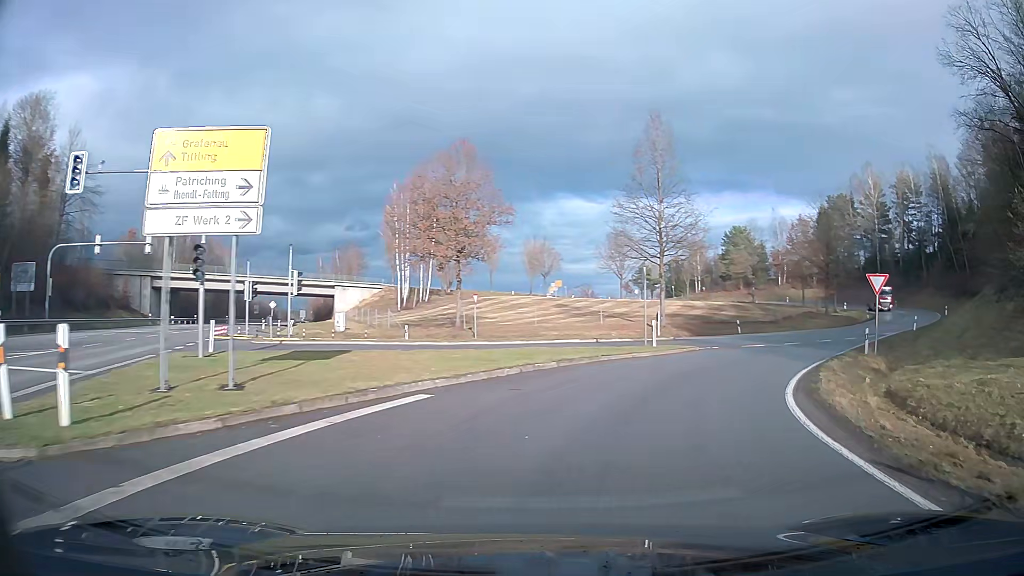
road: tertiary_link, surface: asphalt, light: Day
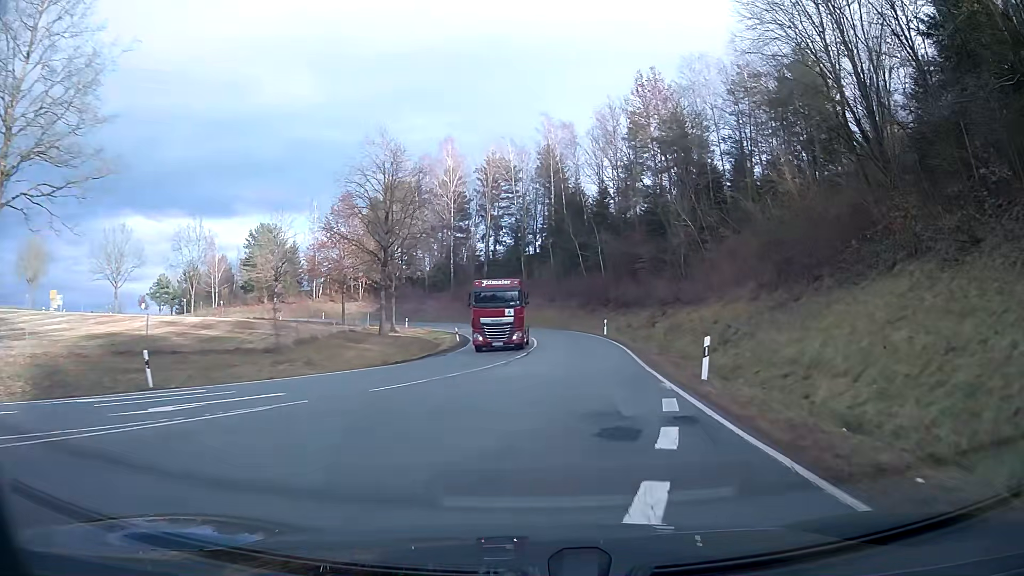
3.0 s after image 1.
(+12.8, +30.9) m; +37°
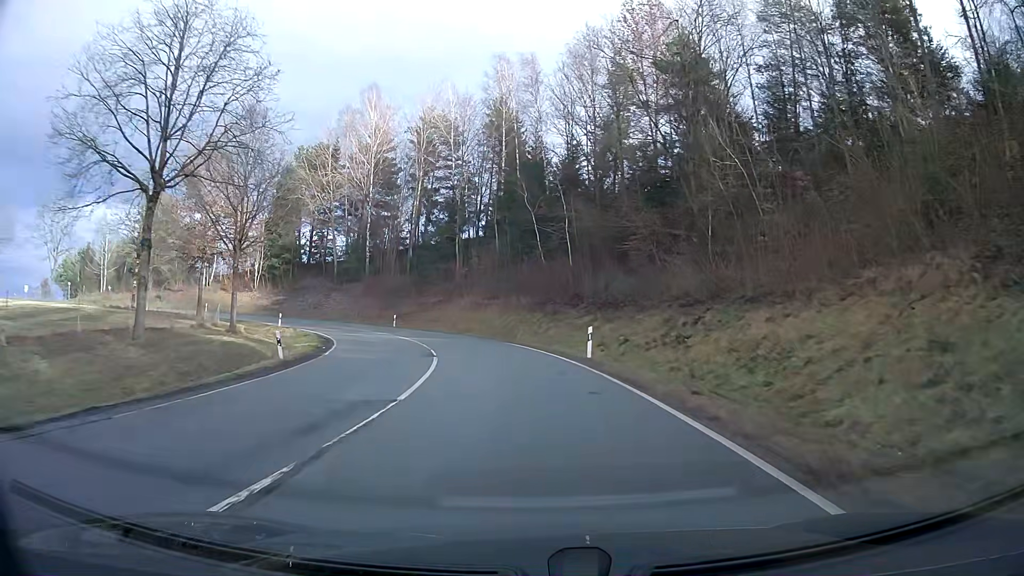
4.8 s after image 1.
(+1.0, +23.9) m; +2°
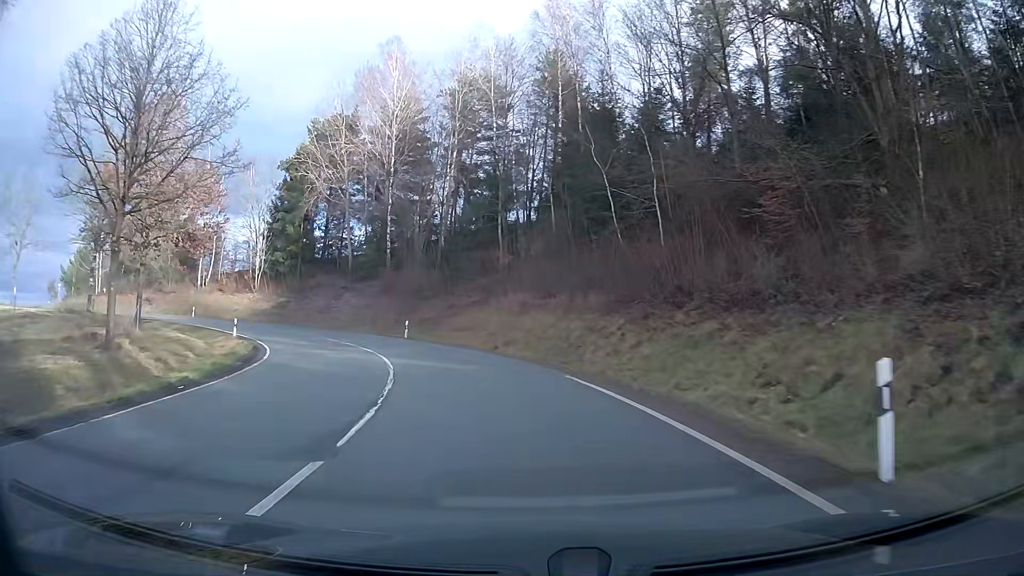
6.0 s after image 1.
(-0.8, +16.4) m; -7°
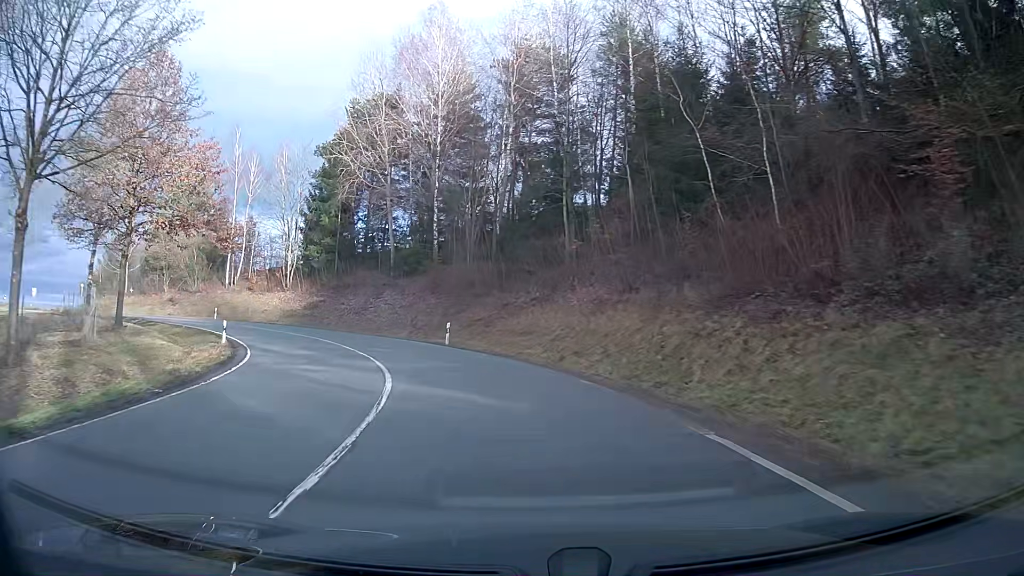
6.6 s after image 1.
(-0.4, +8.0) m; -6°
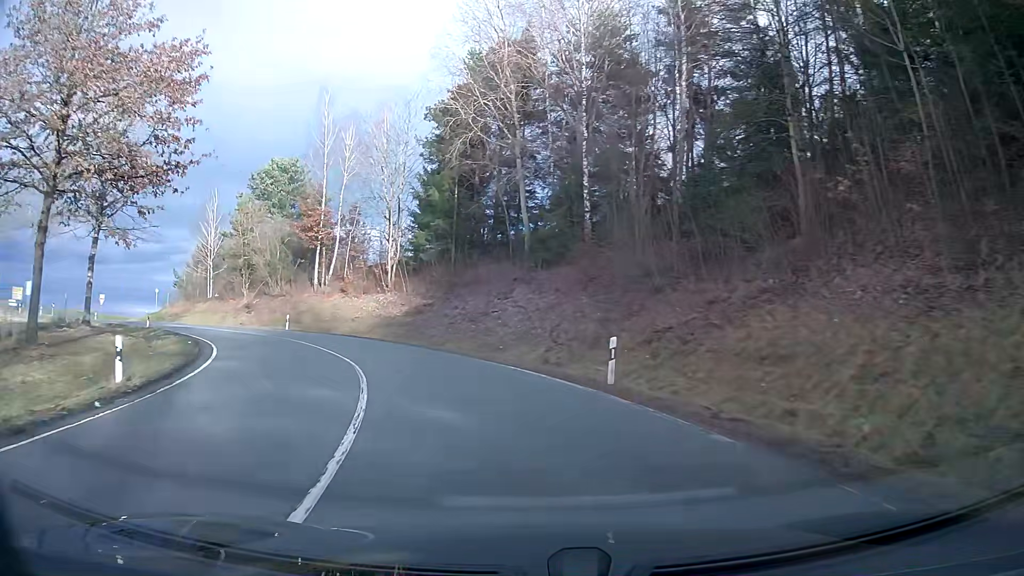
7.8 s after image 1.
(-1.9, +15.7) m; -14°
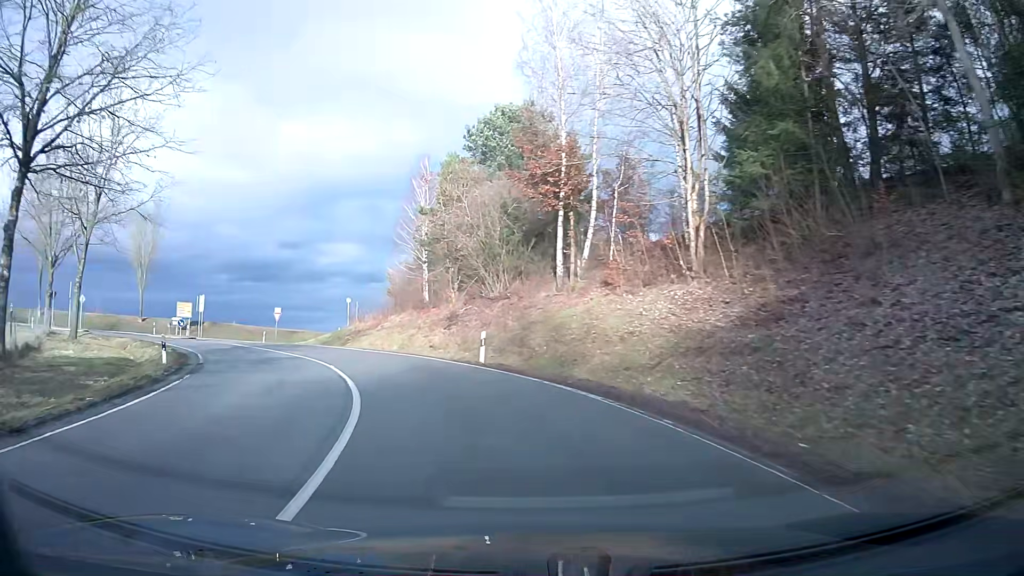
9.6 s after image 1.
(-4.7, +22.5) m; -24°
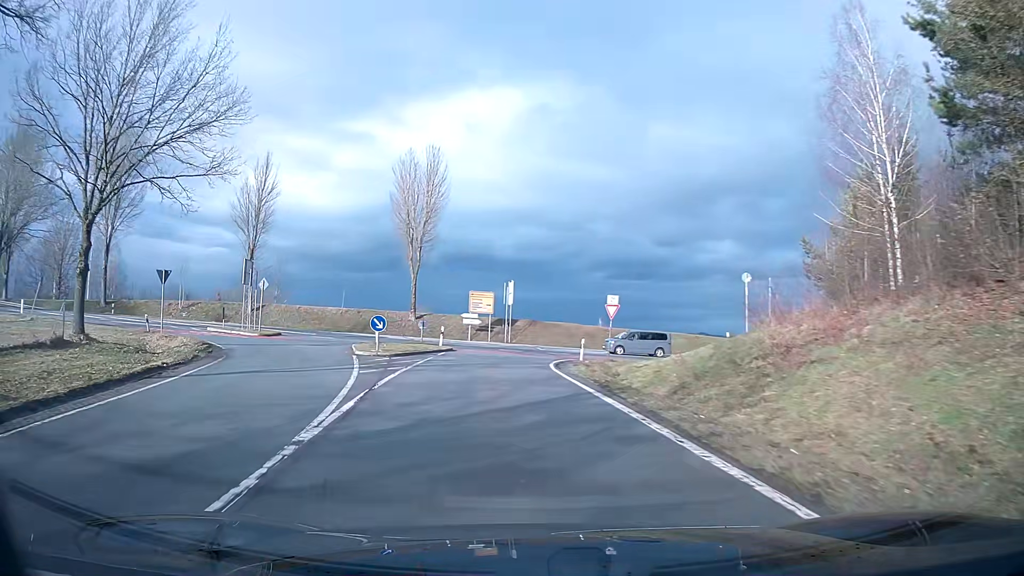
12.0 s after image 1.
(-7.8, +26.9) m; -31°
(0, +10) (-1, +20) (-1, +30) (-2, +40) (-9, +47) (-18, +48) (-28, +47) (-38, +45) (-48, +43) (-58, +41) m
